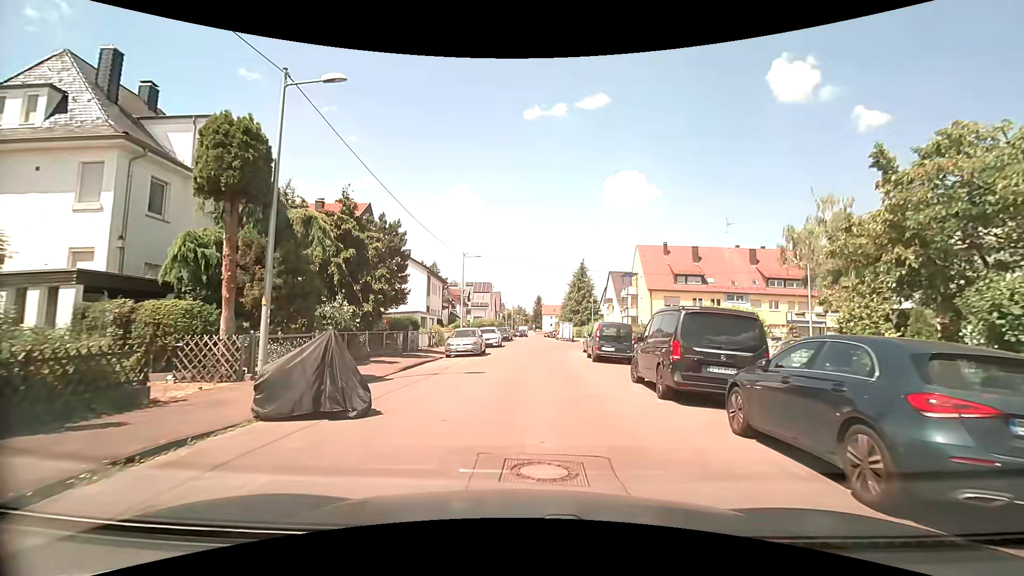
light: Day
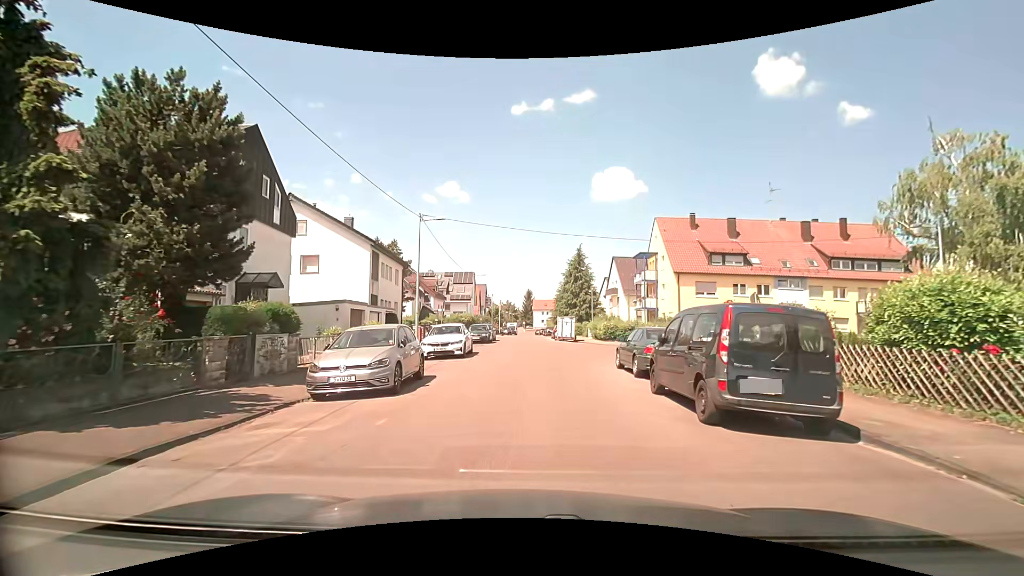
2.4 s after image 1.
(+0.3, +14.6) m; +1°
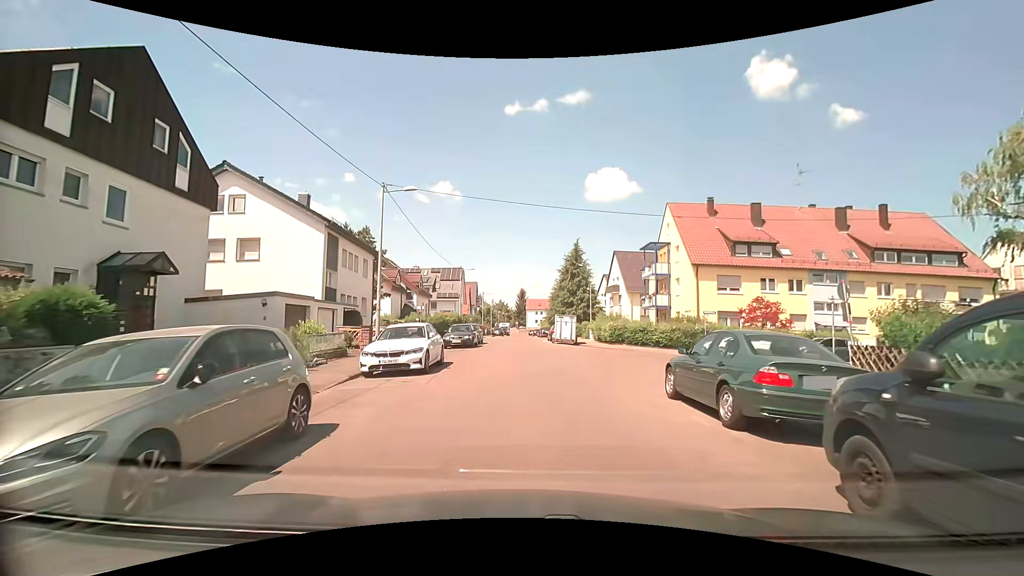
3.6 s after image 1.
(+0.1, +6.6) m; +1°
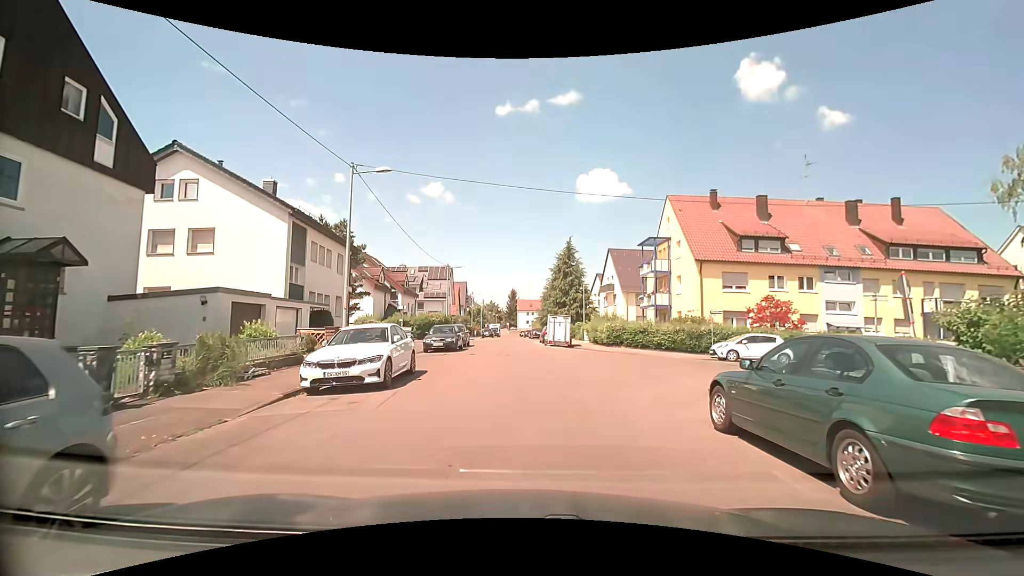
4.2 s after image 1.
(0.0, +3.0) m; +2°
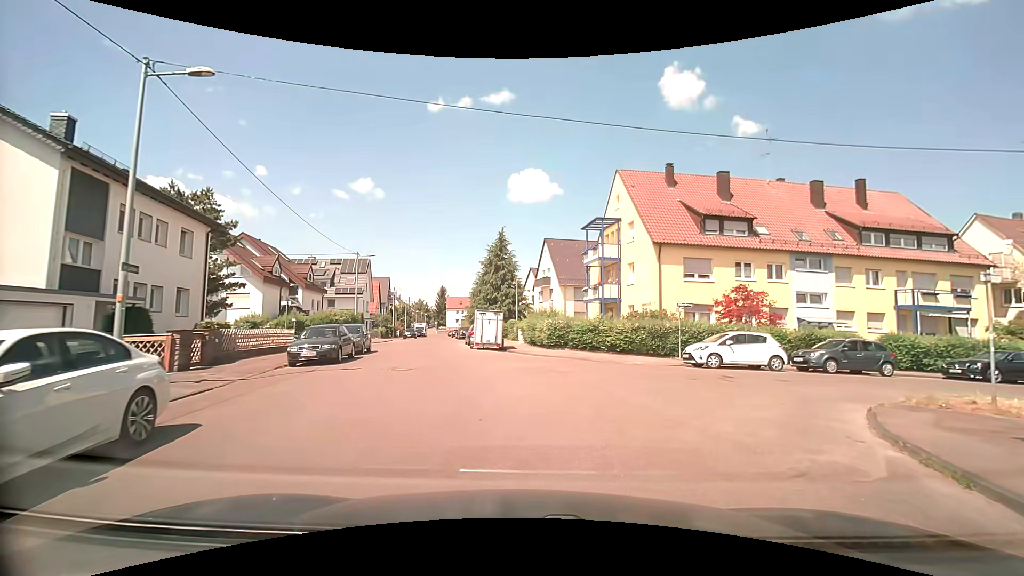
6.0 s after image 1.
(+0.3, +7.3) m; +6°
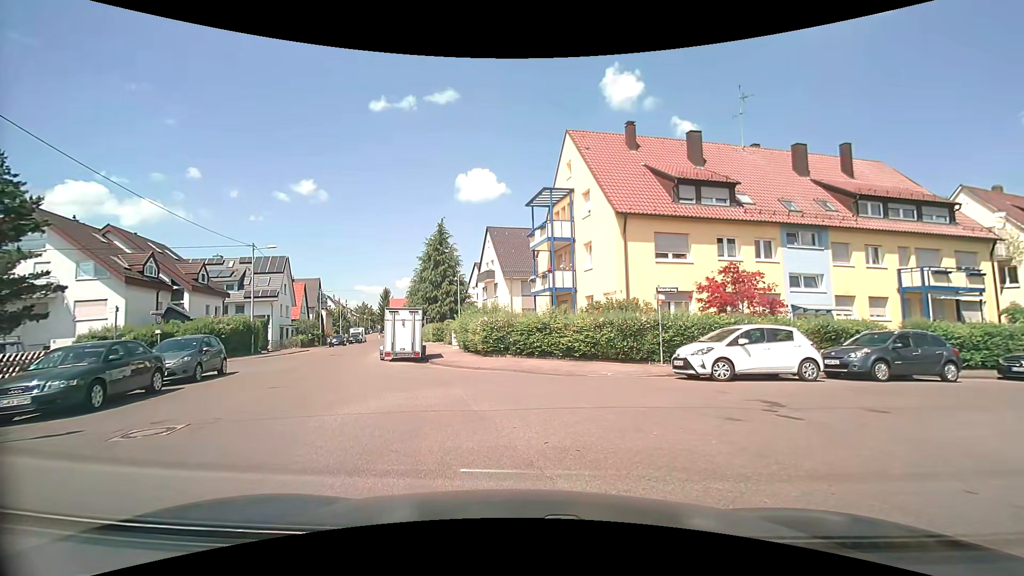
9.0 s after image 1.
(+1.0, +6.9) m; +6°
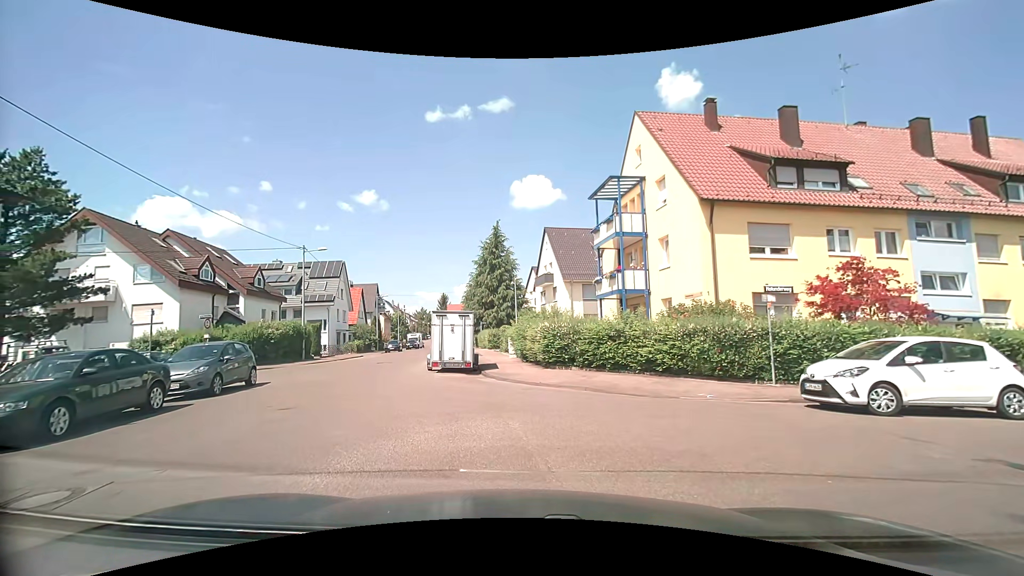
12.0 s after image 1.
(0.0, +3.0) m; -5°
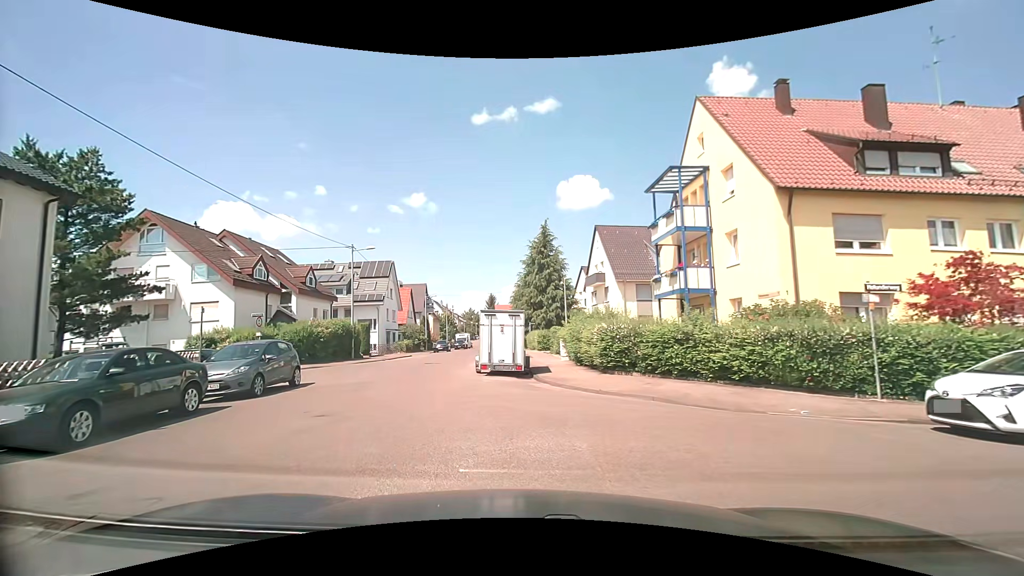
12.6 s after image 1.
(-0.1, +1.4) m; -5°
(-2, +10) (-4, +19) (-5, +29) (-6, +39) (-6, +49) (-6, +59) (-7, +69) (-8, +79) (-9, +89) (-9, +99) m
